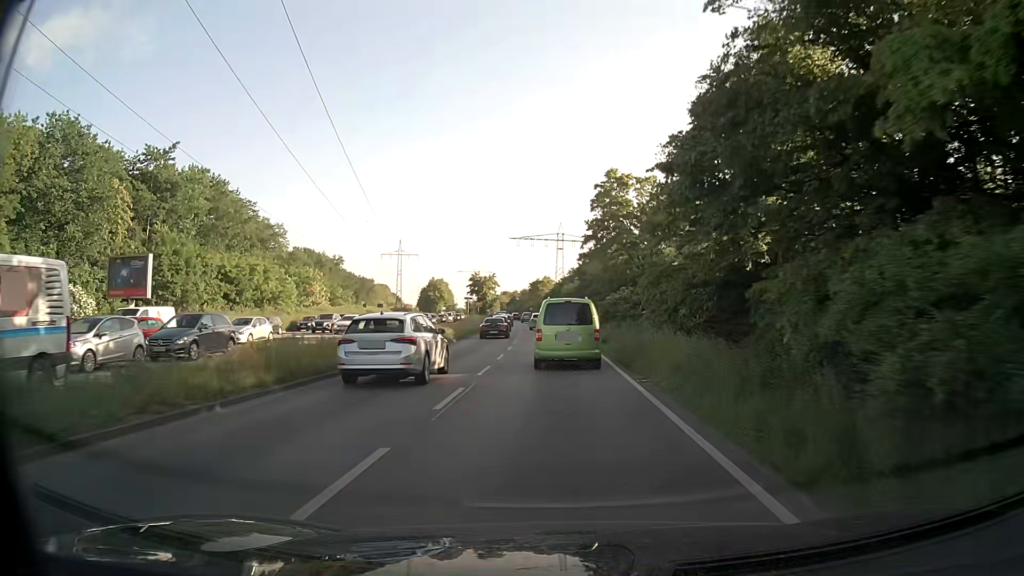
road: primary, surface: asphalt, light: Day
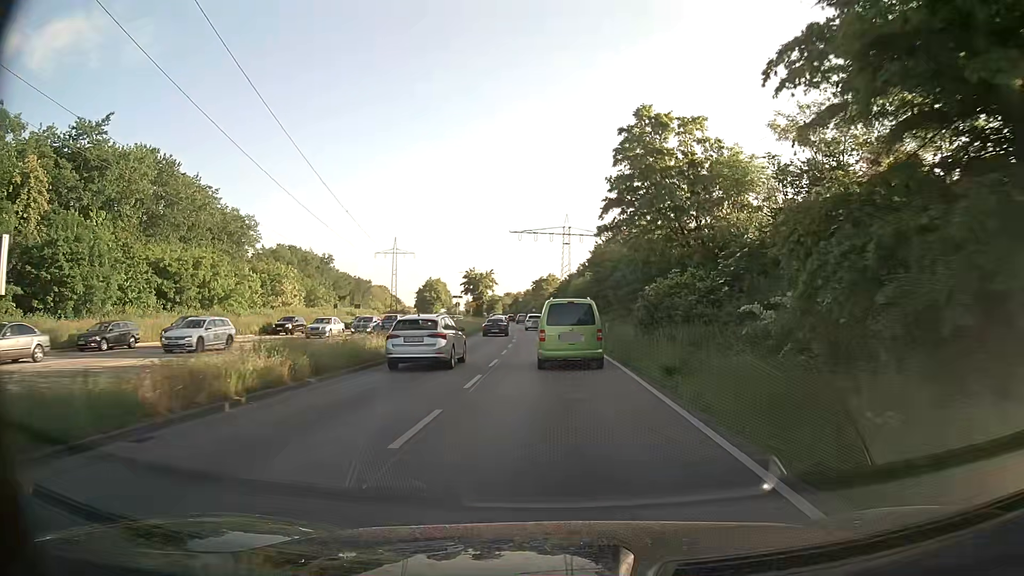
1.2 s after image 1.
(0.0, +15.0) m; 0°
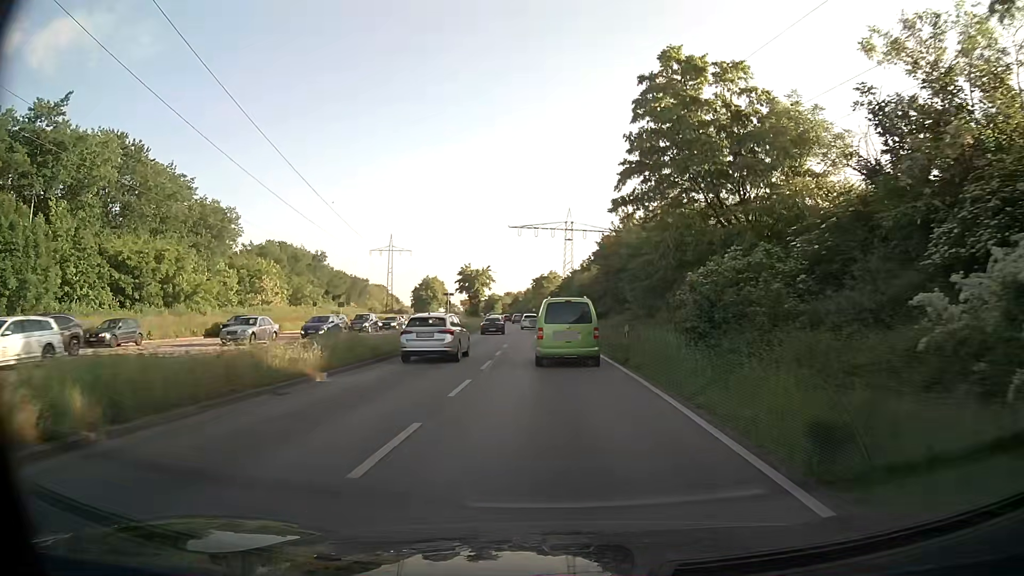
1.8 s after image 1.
(0.0, +7.7) m; 0°
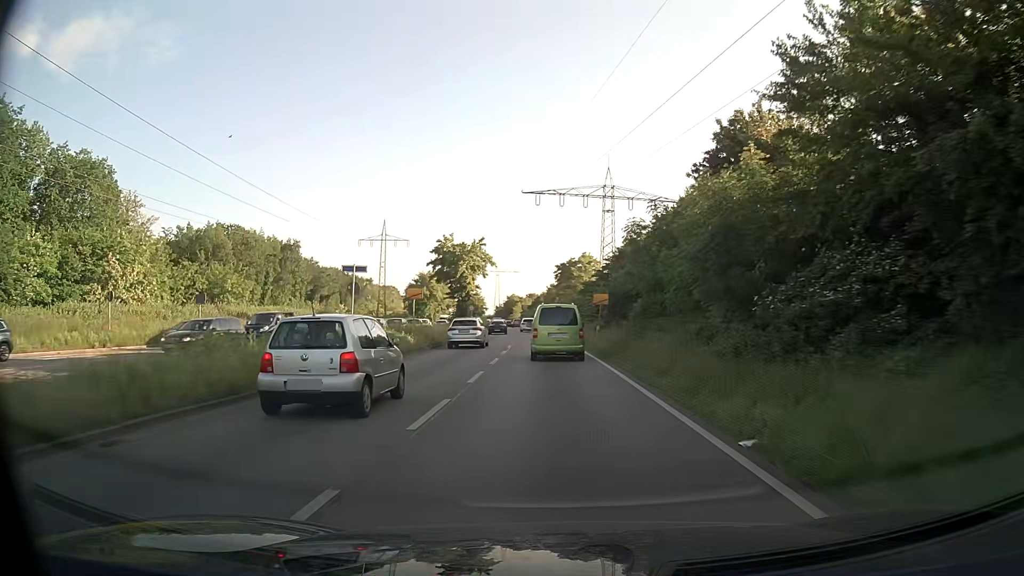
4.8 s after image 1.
(-0.8, +39.9) m; -2°
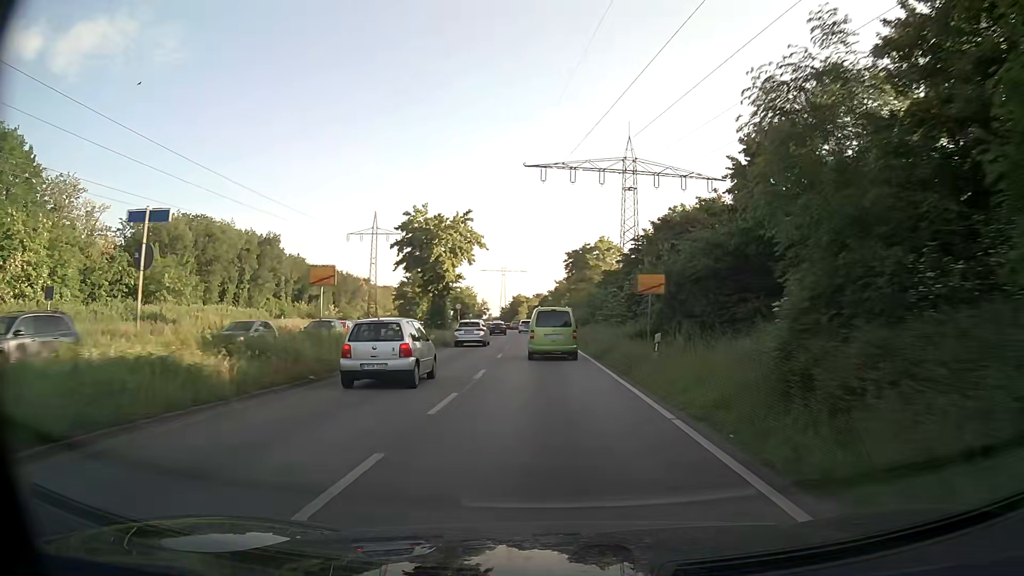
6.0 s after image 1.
(-0.2, +16.8) m; -1°
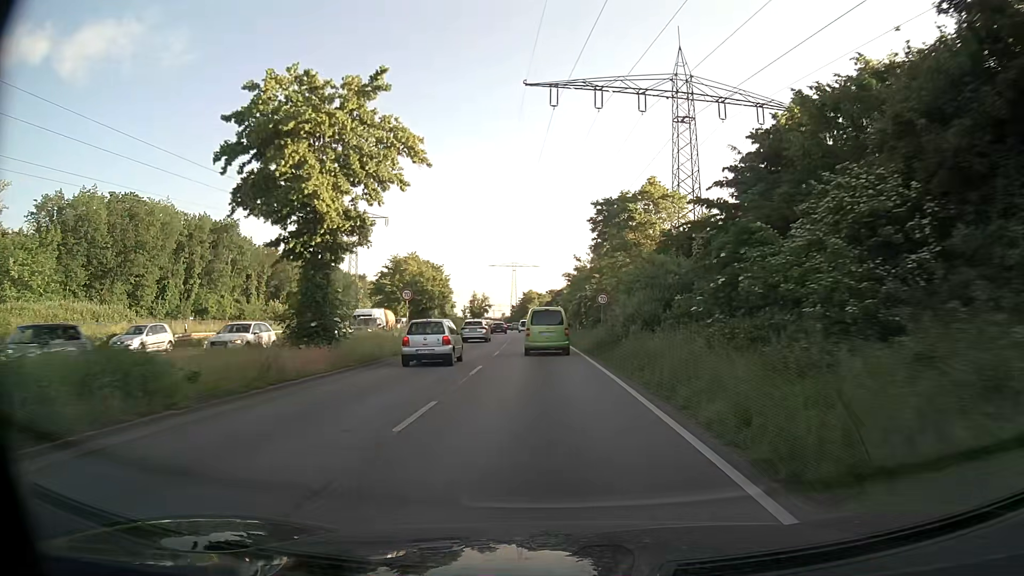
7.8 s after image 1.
(-0.4, +26.1) m; -2°
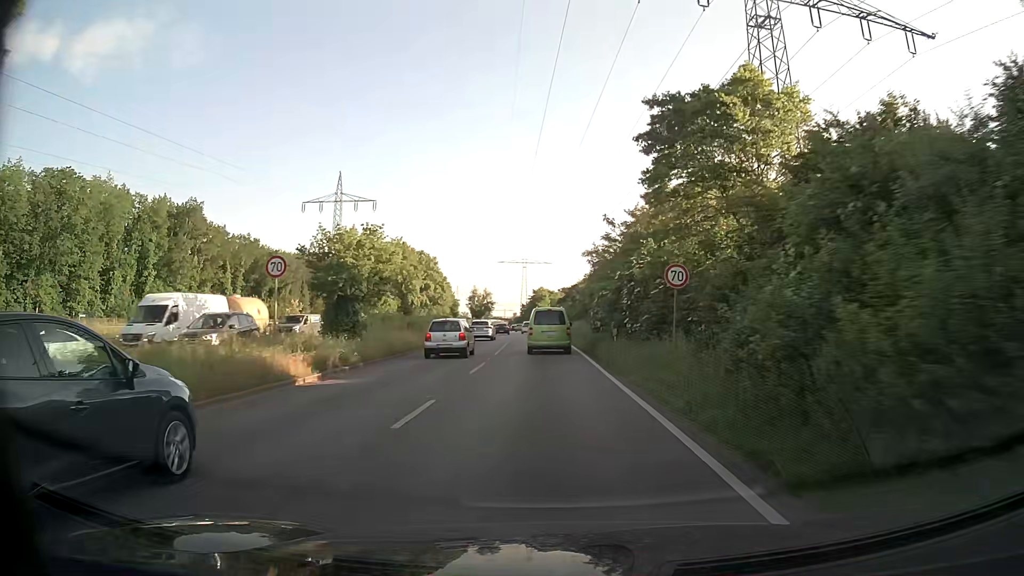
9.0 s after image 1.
(-0.2, +18.0) m; -1°
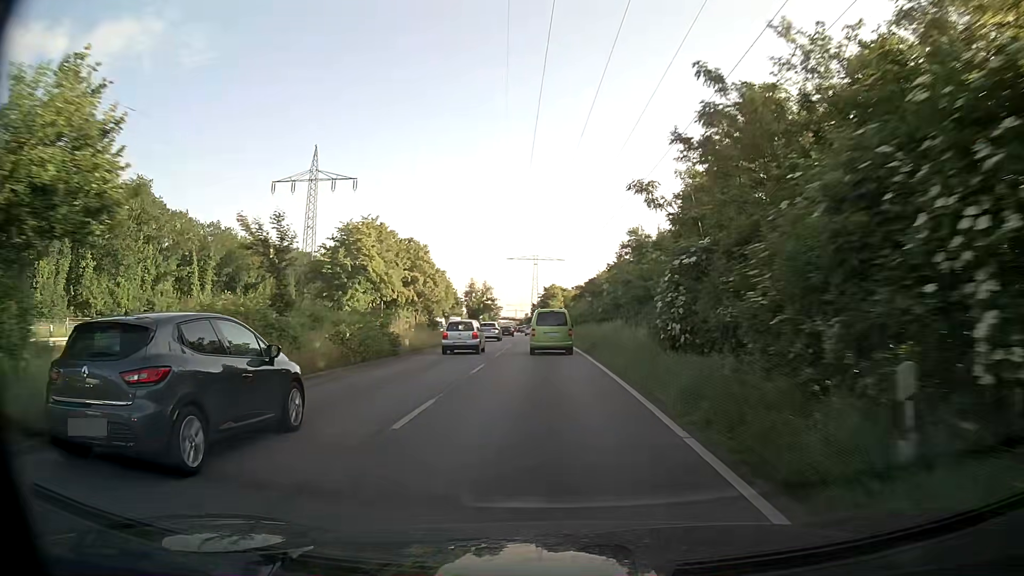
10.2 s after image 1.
(-0.3, +18.4) m; -1°
(0, +10) (0, +20) (-1, +30) (-1, +40) (-1, +50) (-1, +60) (-2, +70) (-2, +80) (-3, +90) (-3, +100) m
